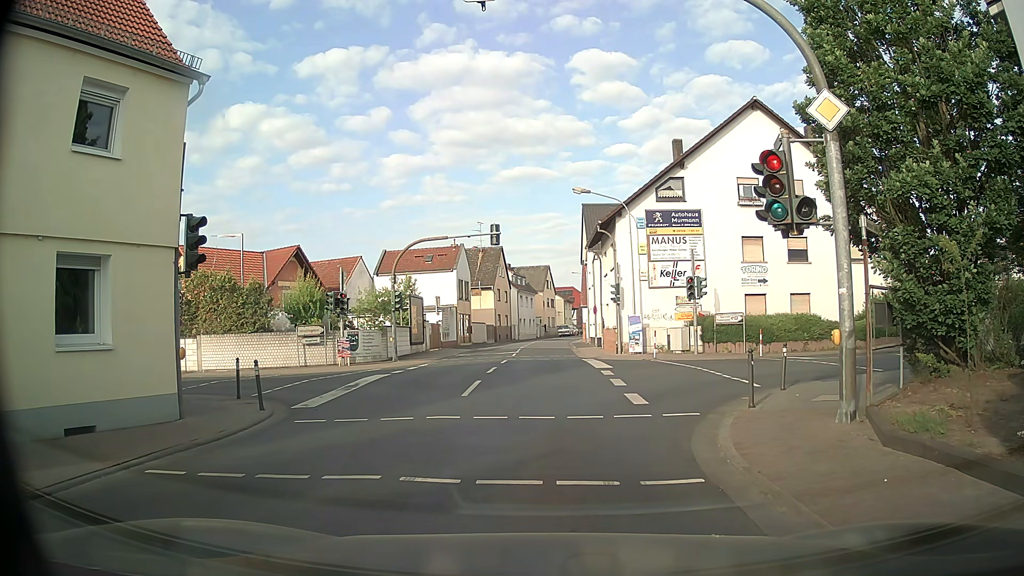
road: tertiary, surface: asphalt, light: Day
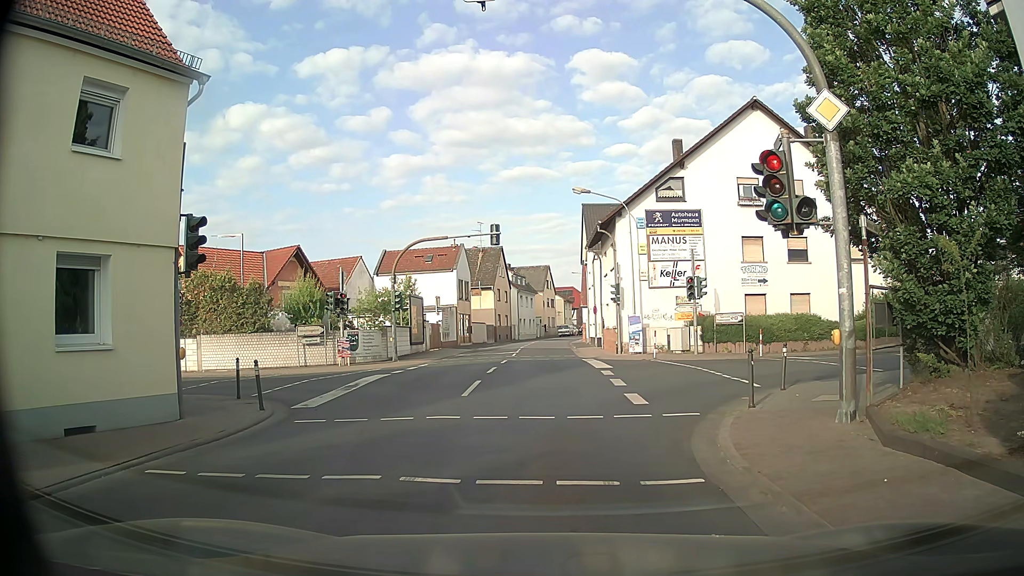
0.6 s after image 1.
(0.0, 0.0) m; 0°
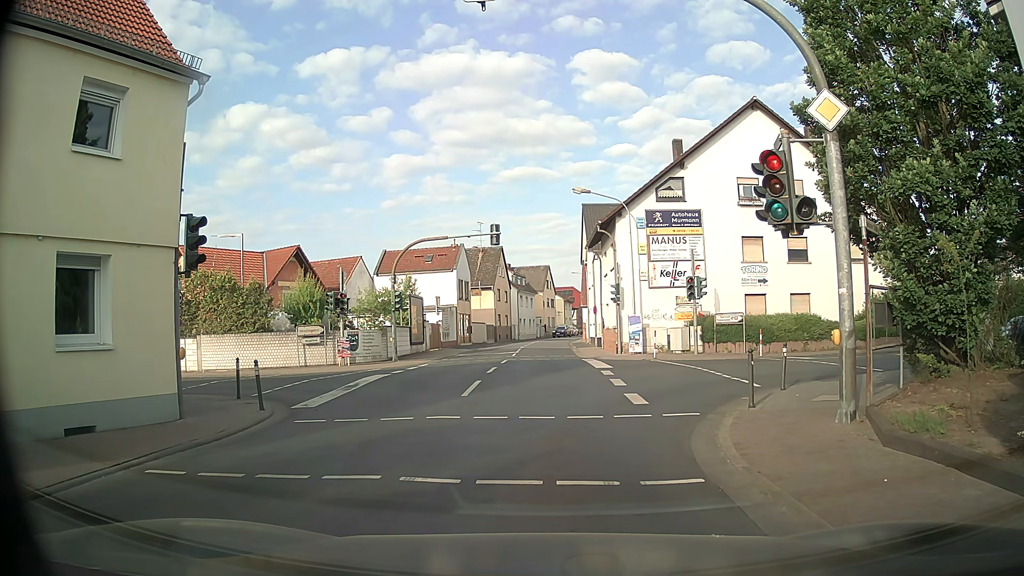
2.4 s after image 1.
(0.0, 0.0) m; 0°
